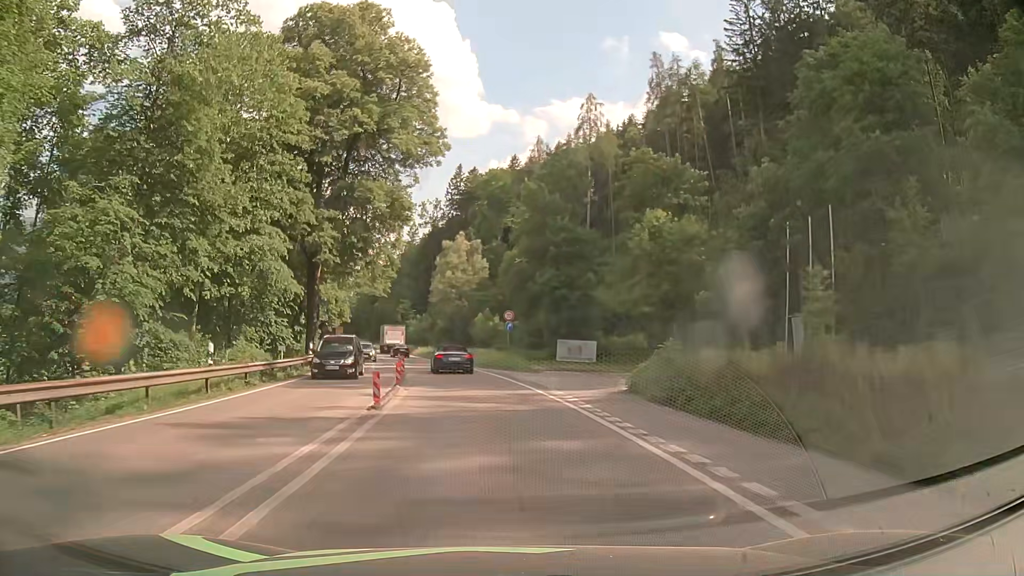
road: primary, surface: asphalt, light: Day
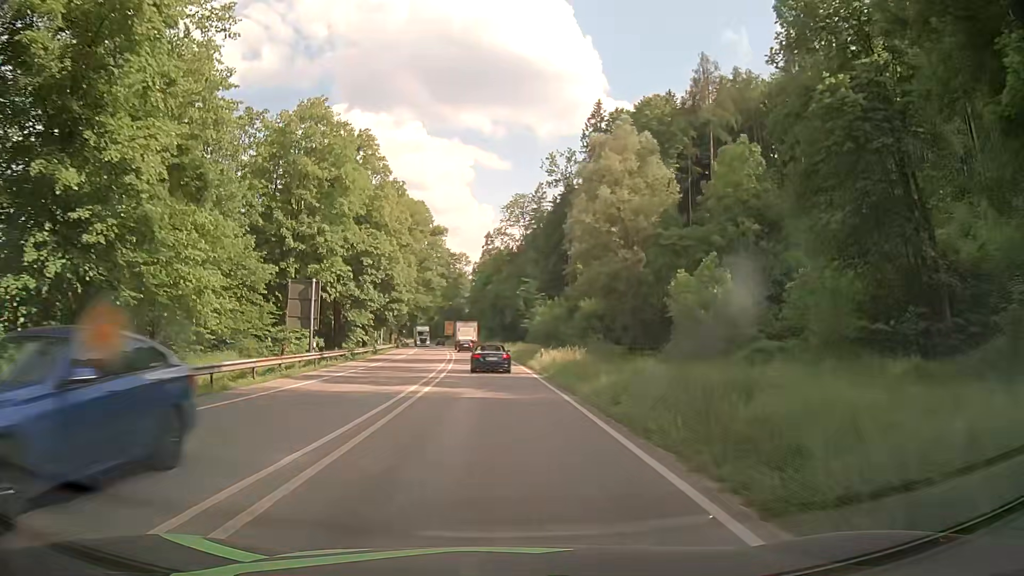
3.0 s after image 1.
(-4.9, +47.1) m; -12°
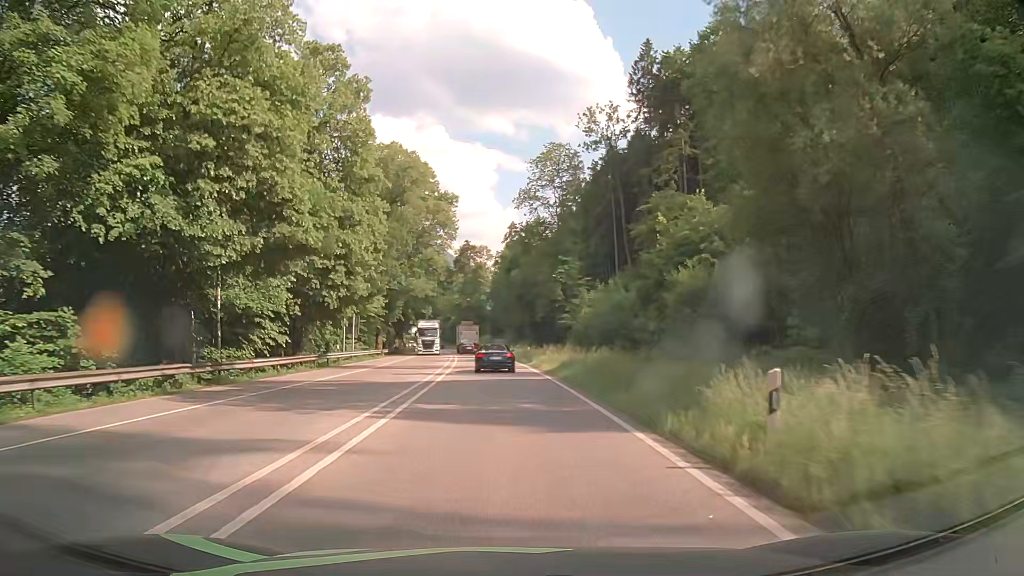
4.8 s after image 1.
(-0.5, +28.9) m; -2°
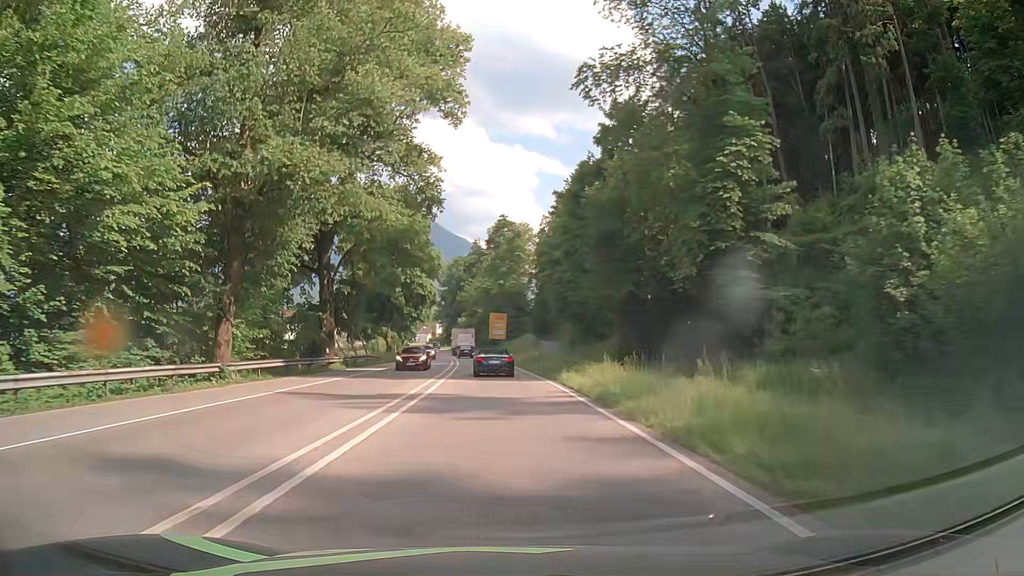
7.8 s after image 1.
(-1.2, +48.4) m; -3°
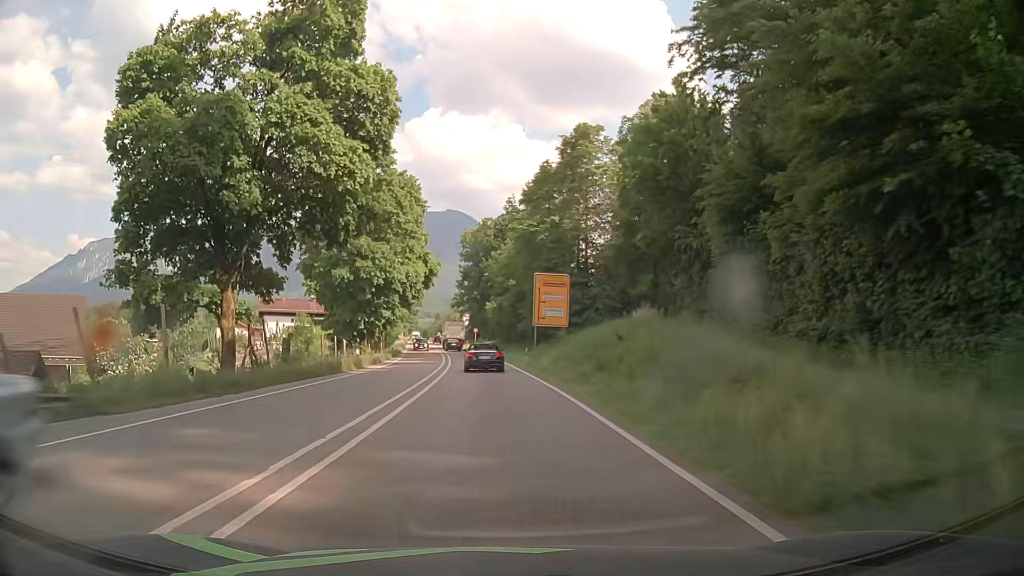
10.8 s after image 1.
(-1.0, +48.4) m; -3°
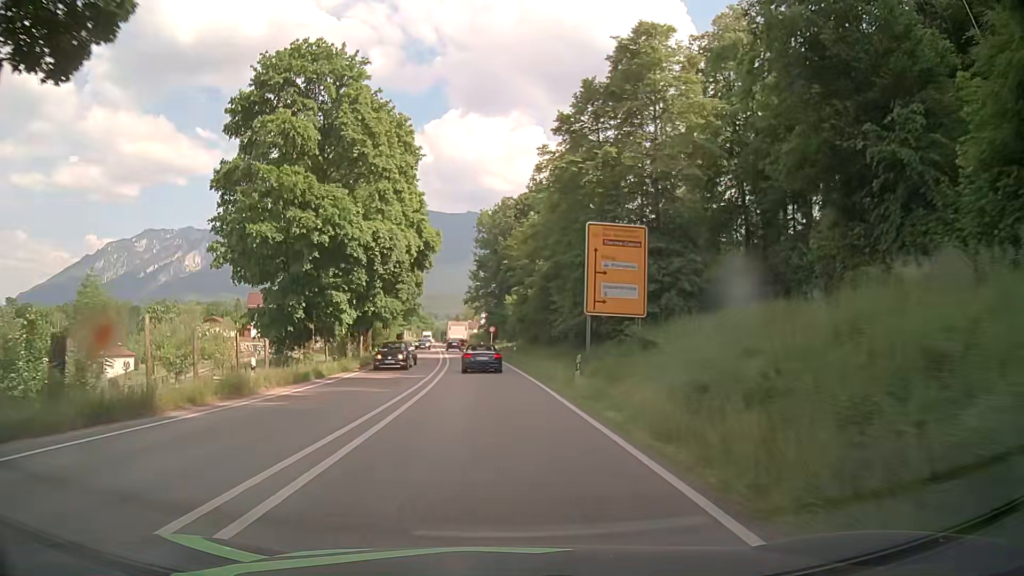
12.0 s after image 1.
(-0.3, +19.5) m; -2°
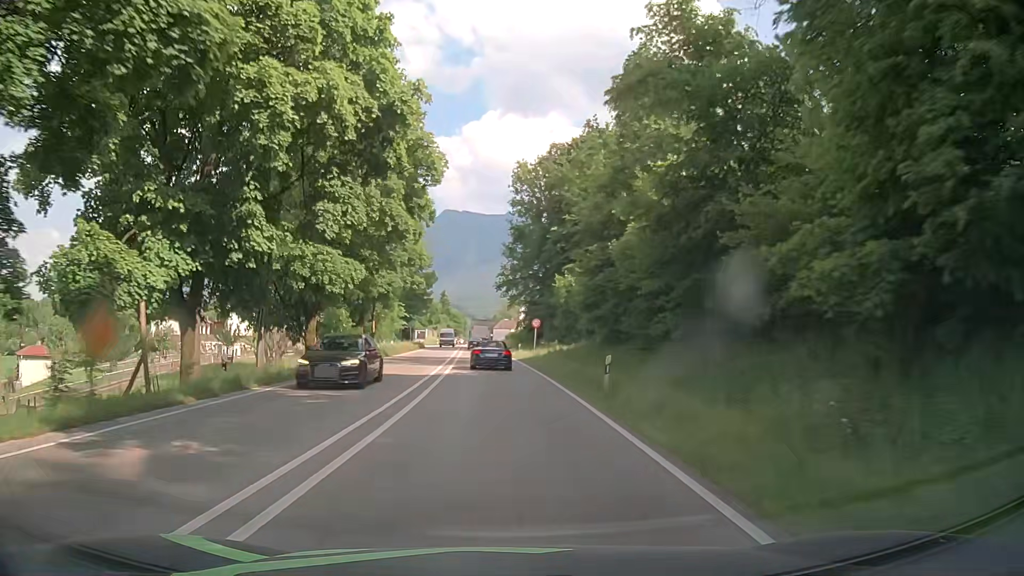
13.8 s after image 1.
(-1.0, +29.0) m; -3°
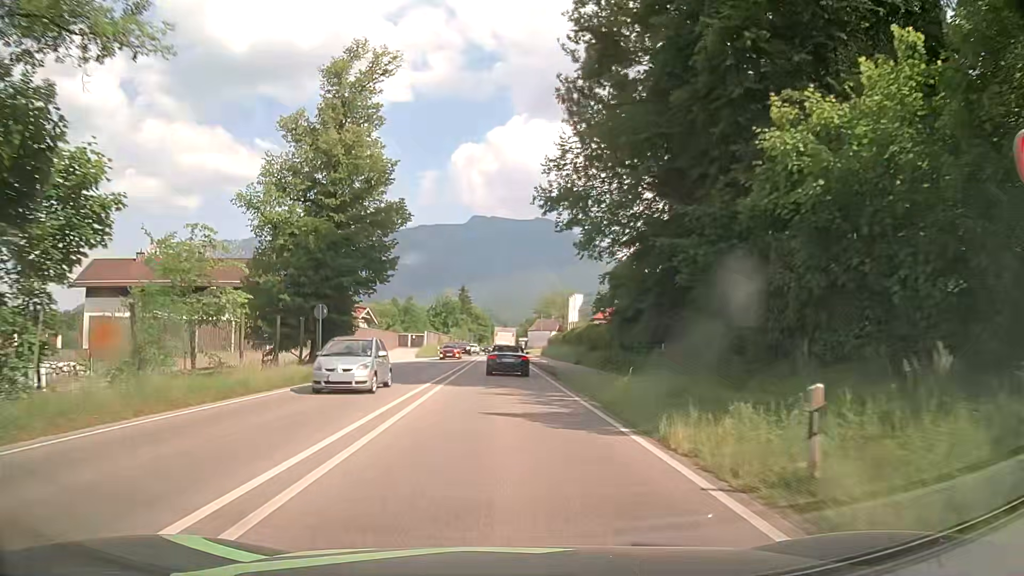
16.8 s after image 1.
(-1.5, +46.9) m; -3°
(0, +10) (0, +20) (0, +30) (0, +40) (0, +50) (0, +60) (0, +70) (0, +80) (0, +90) (0, +100) m
